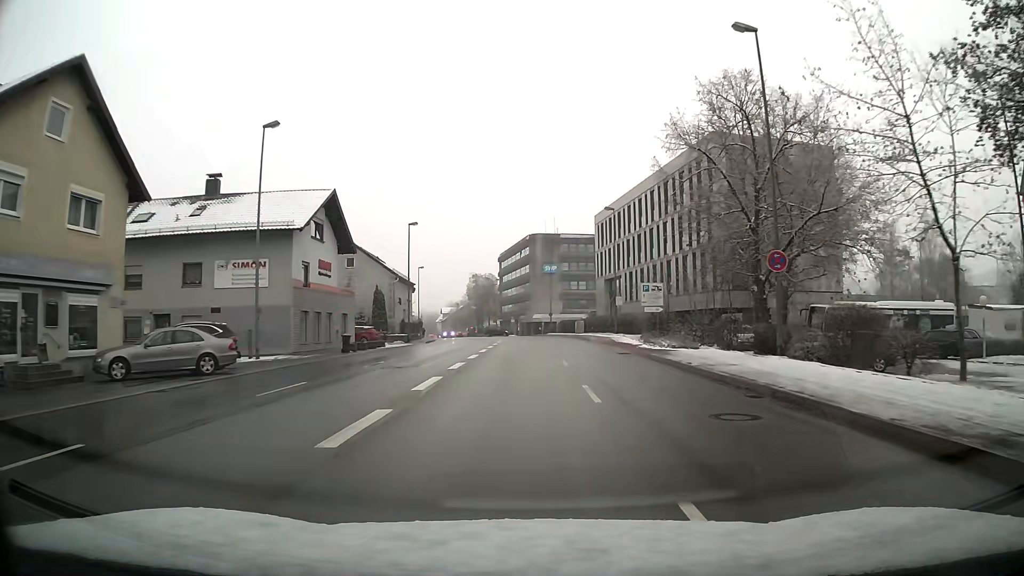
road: primary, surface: asphalt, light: Day
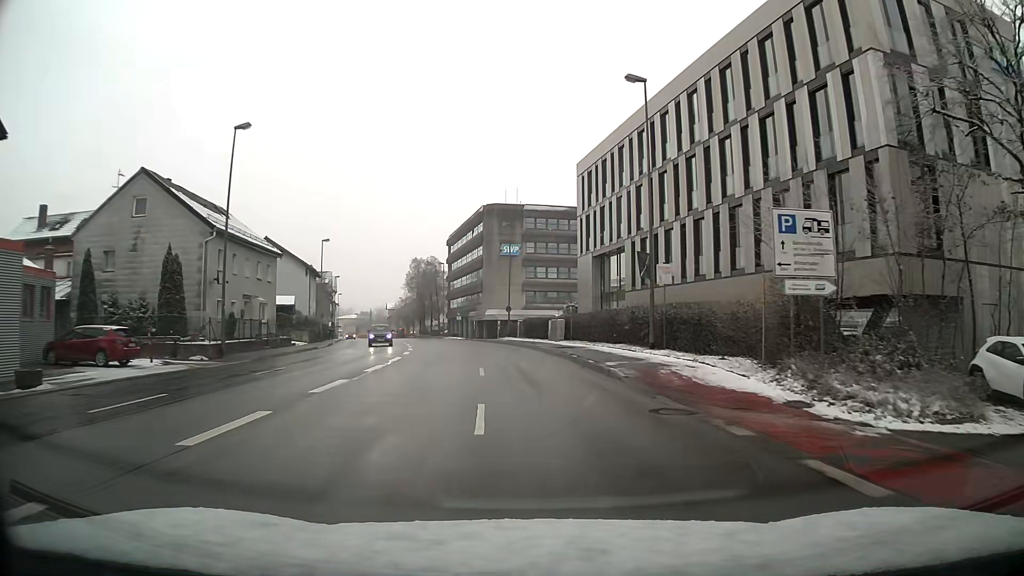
(+0.9, +30.1) m; +3°
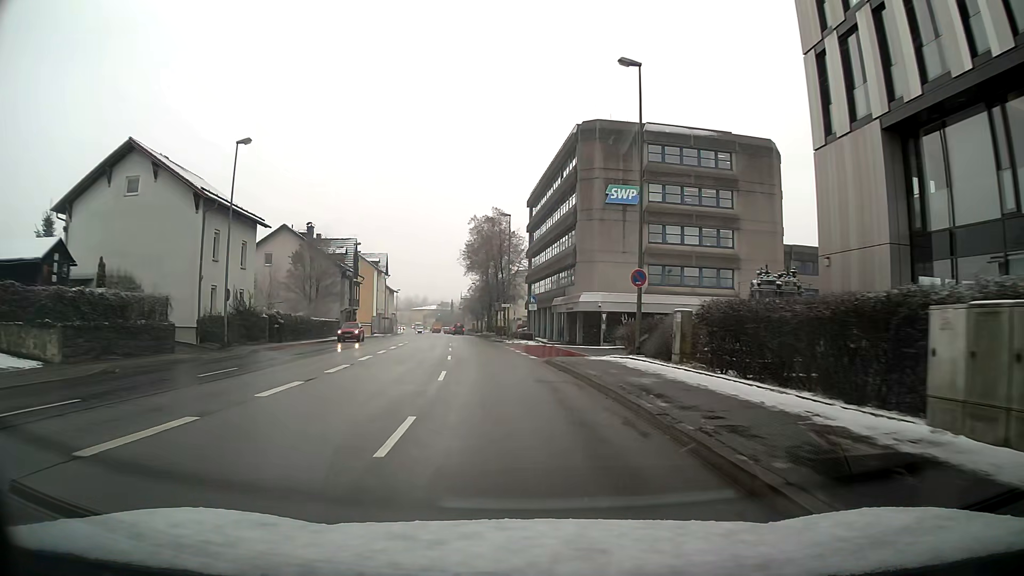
(-2.5, +37.7) m; -9°
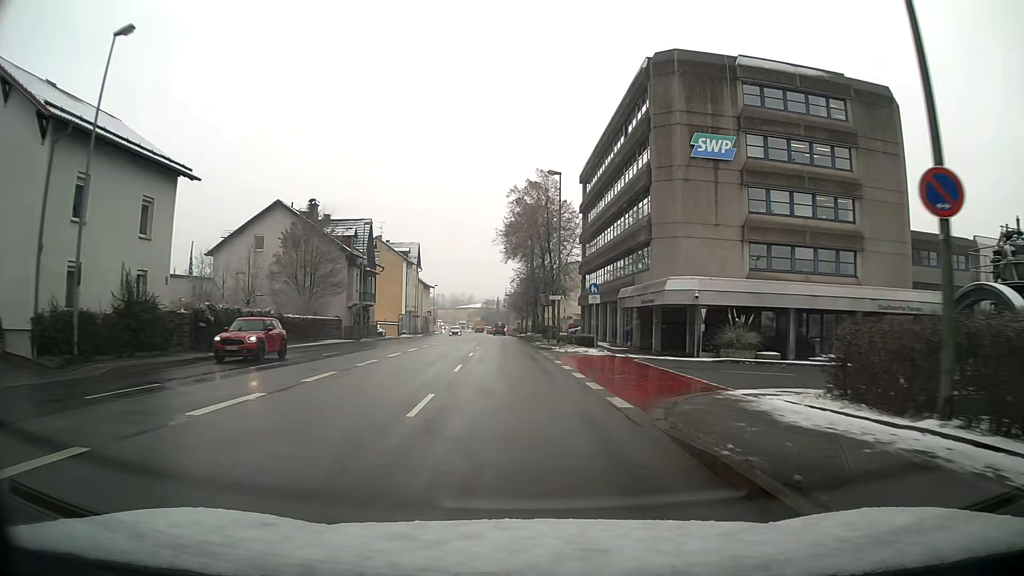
(-0.5, +15.2) m; -4°
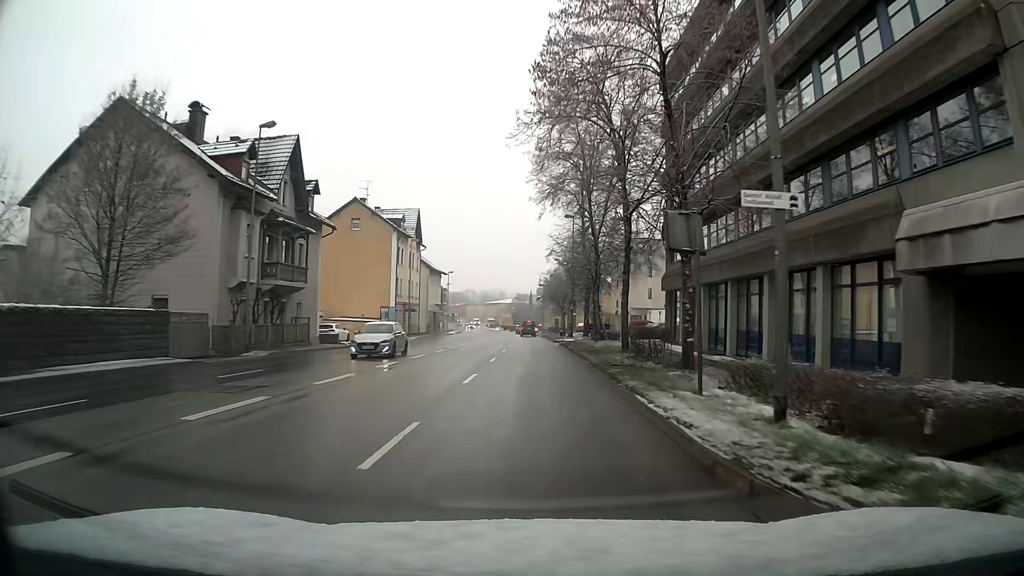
(-0.9, +30.7) m; -3°
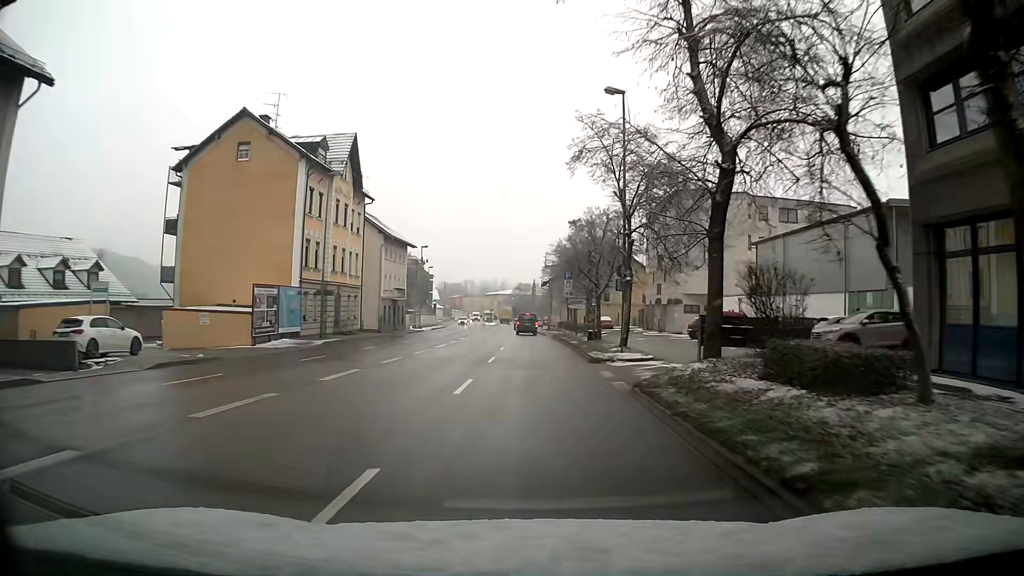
(0.0, +30.0) m; 0°
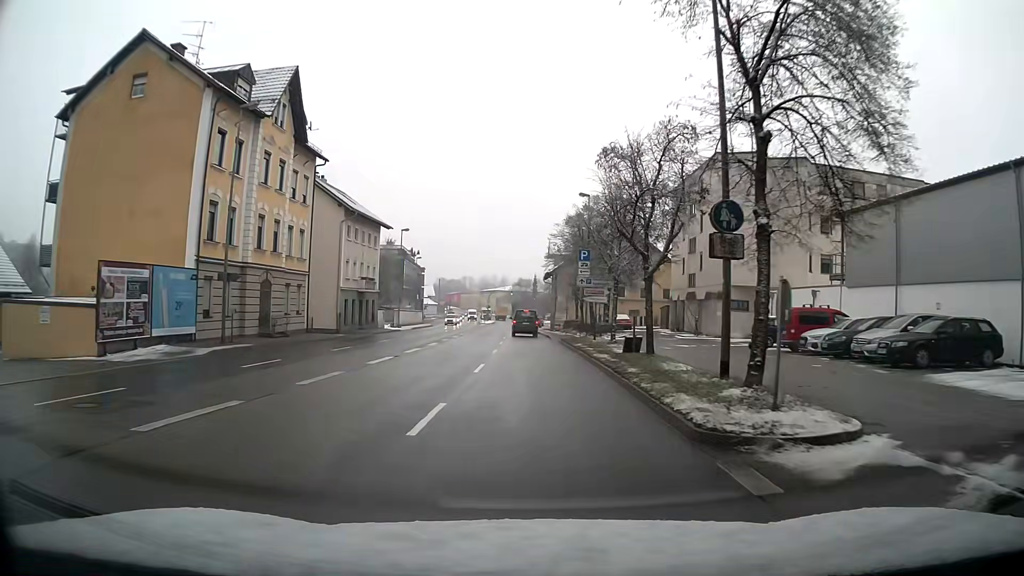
(0.0, +13.4) m; 0°
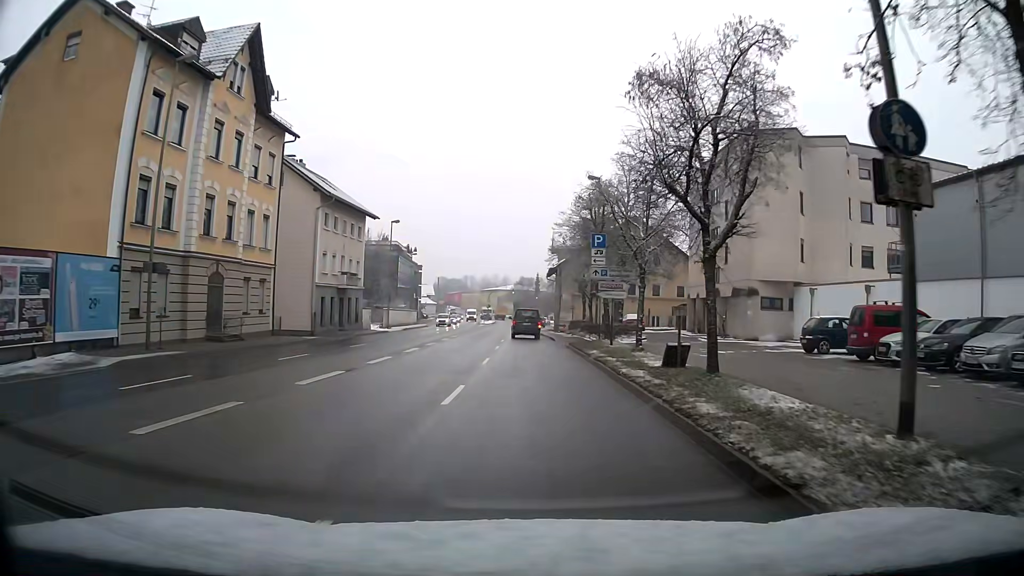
(0.0, +6.1) m; 0°
